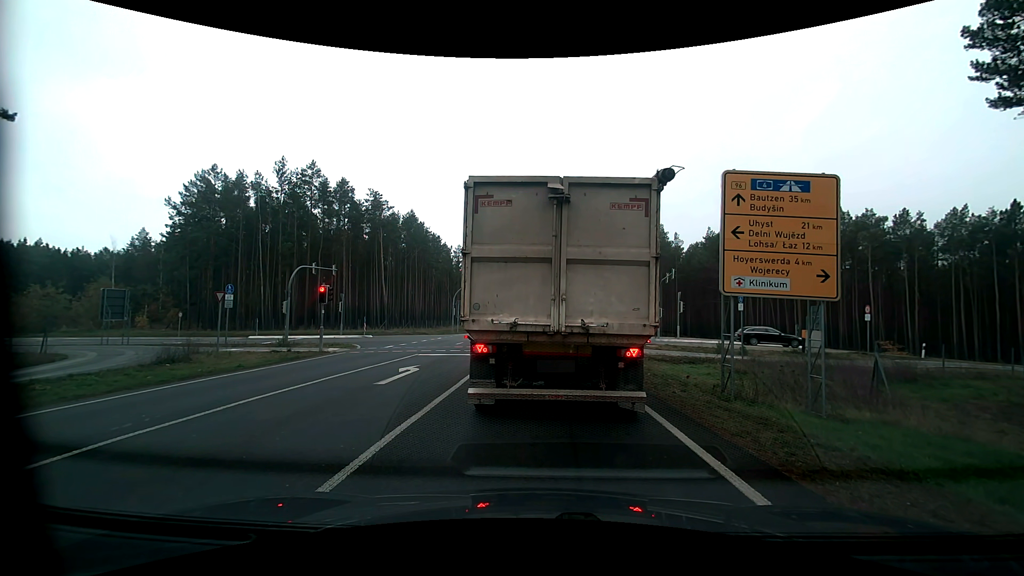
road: primary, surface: asphalt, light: Day
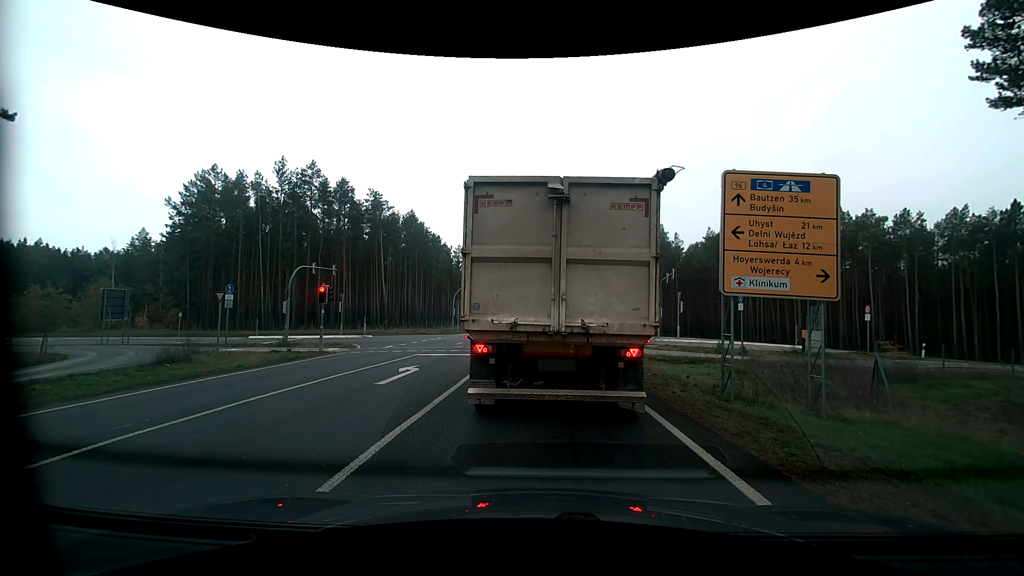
(0.0, 0.0) m; 0°
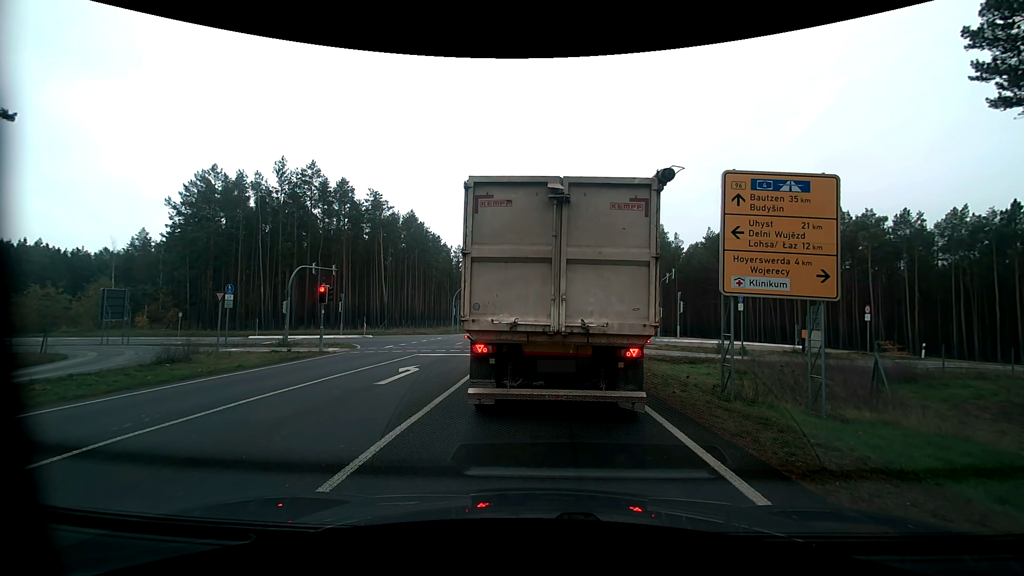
(0.0, 0.0) m; 0°
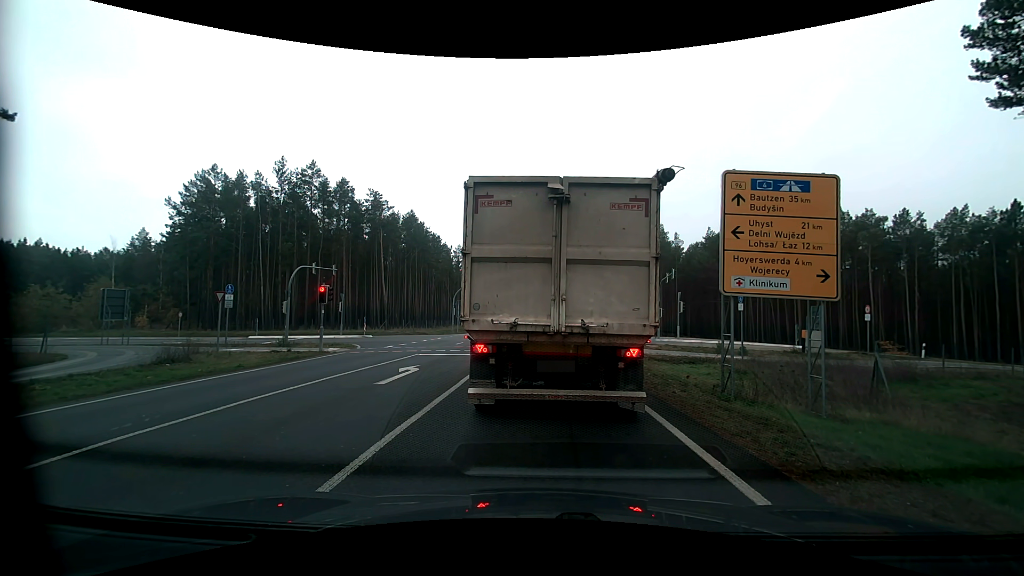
(0.0, 0.0) m; 0°
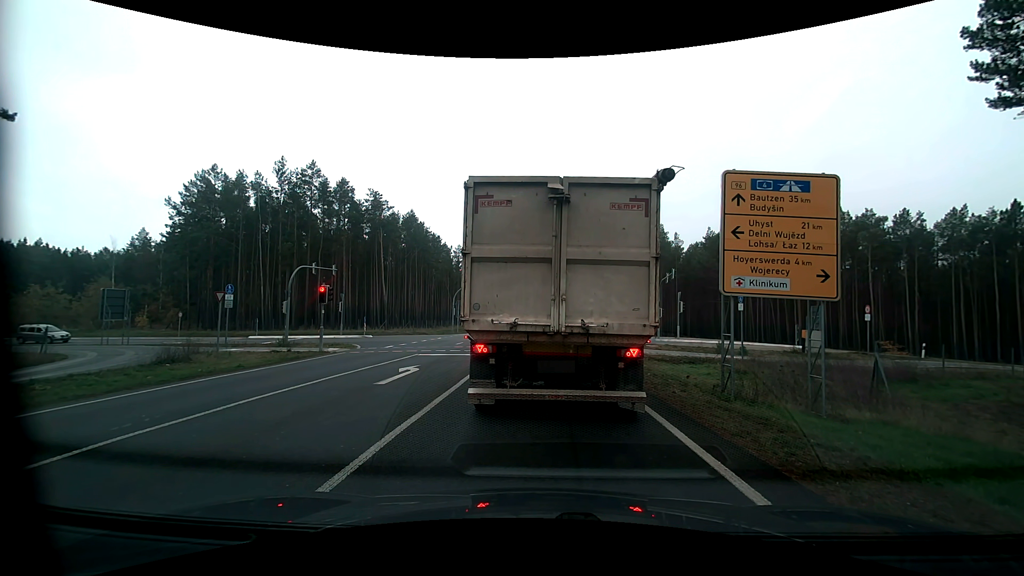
(0.0, 0.0) m; 0°
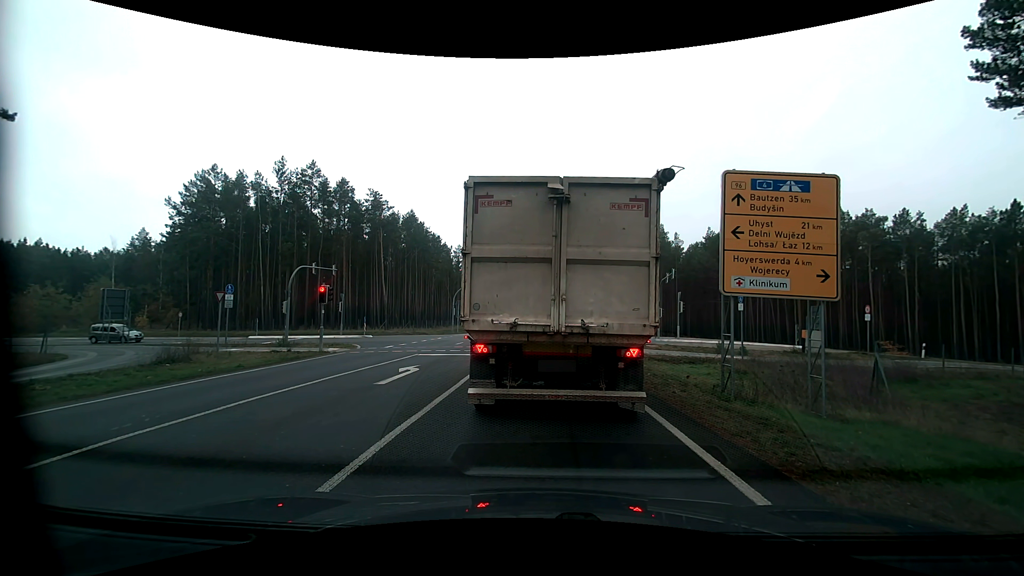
(0.0, 0.0) m; 0°
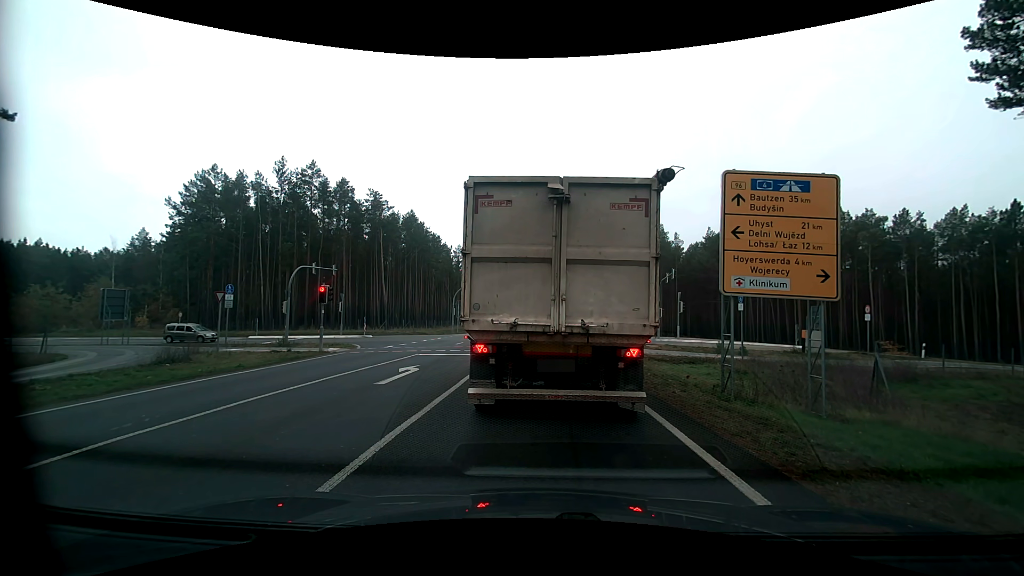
(0.0, 0.0) m; 0°
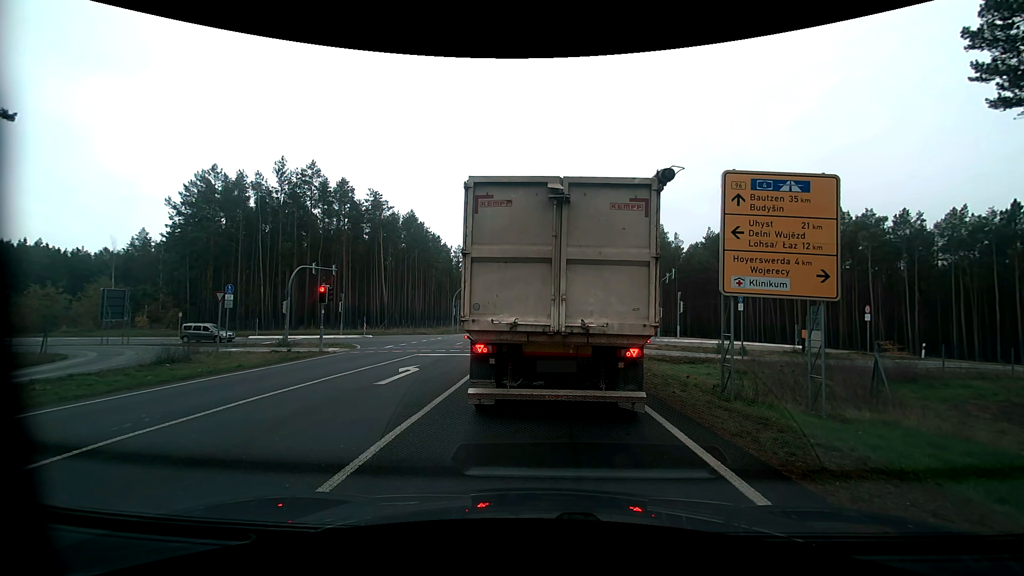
(0.0, 0.0) m; 0°
(0, +10) (+1, +20) (+2, +30) (+8, +38) (+17, +41) (+27, +40) (+37, +39) (+47, +38) (+57, +36) (+67, +34) m
